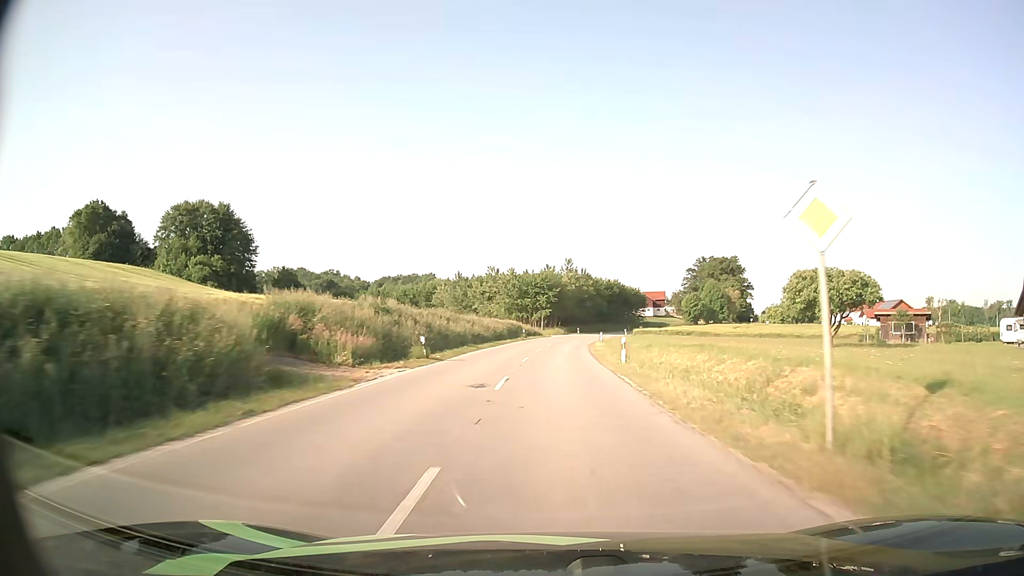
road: secondary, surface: asphalt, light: Day
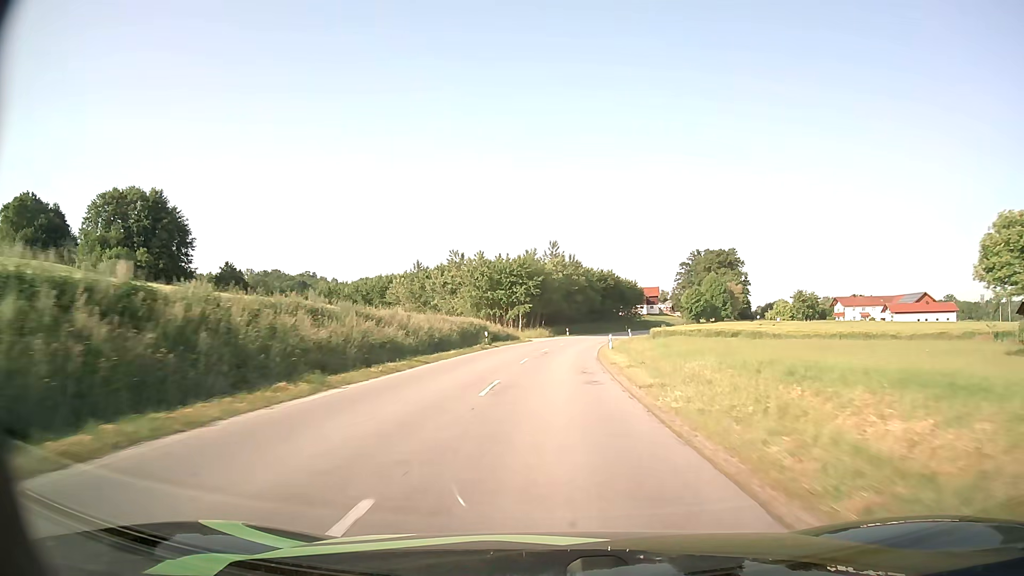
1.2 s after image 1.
(+0.3, +25.2) m; +1°
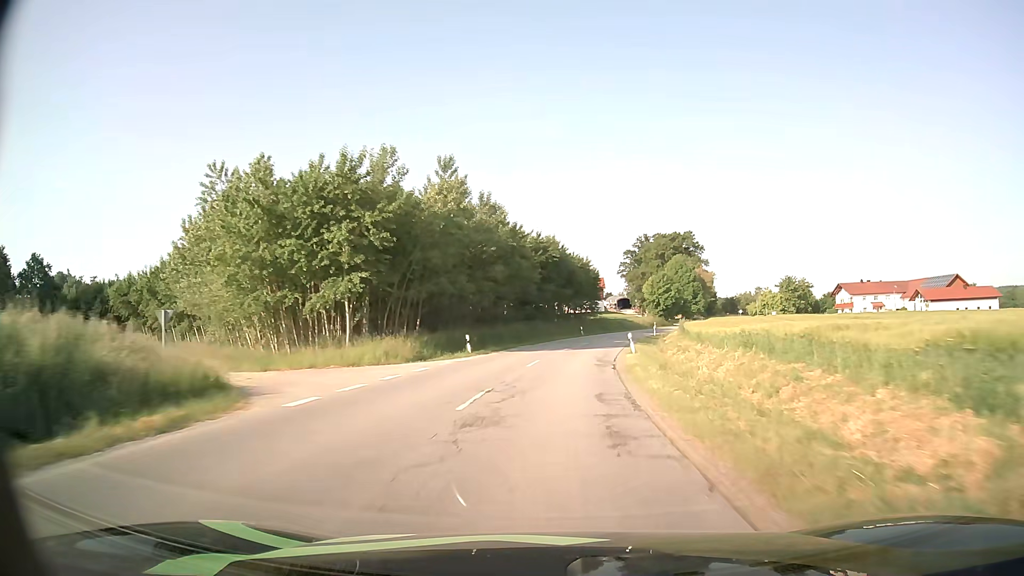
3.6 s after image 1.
(+2.4, +50.1) m; +6°
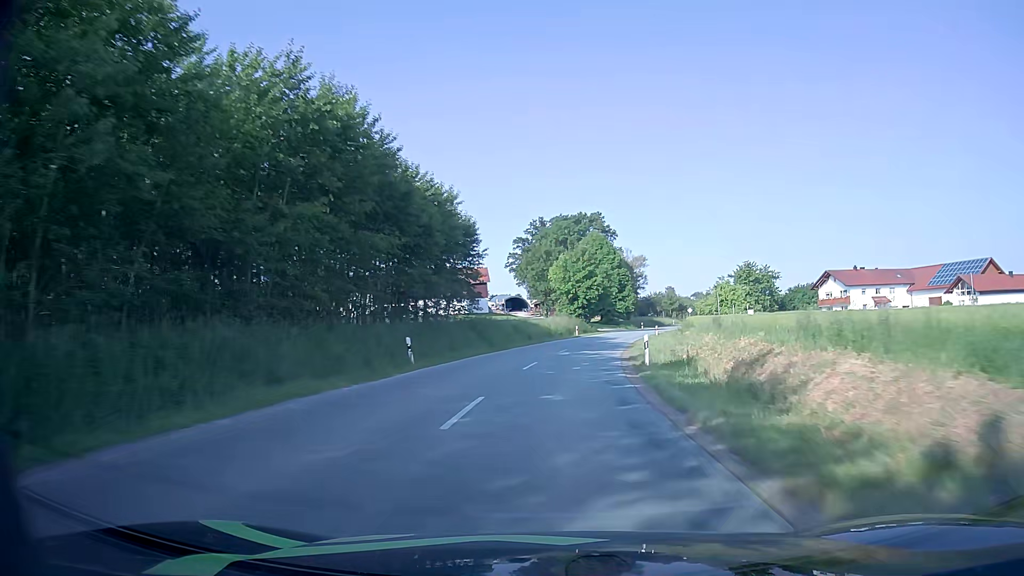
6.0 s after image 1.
(+4.2, +49.8) m; +10°
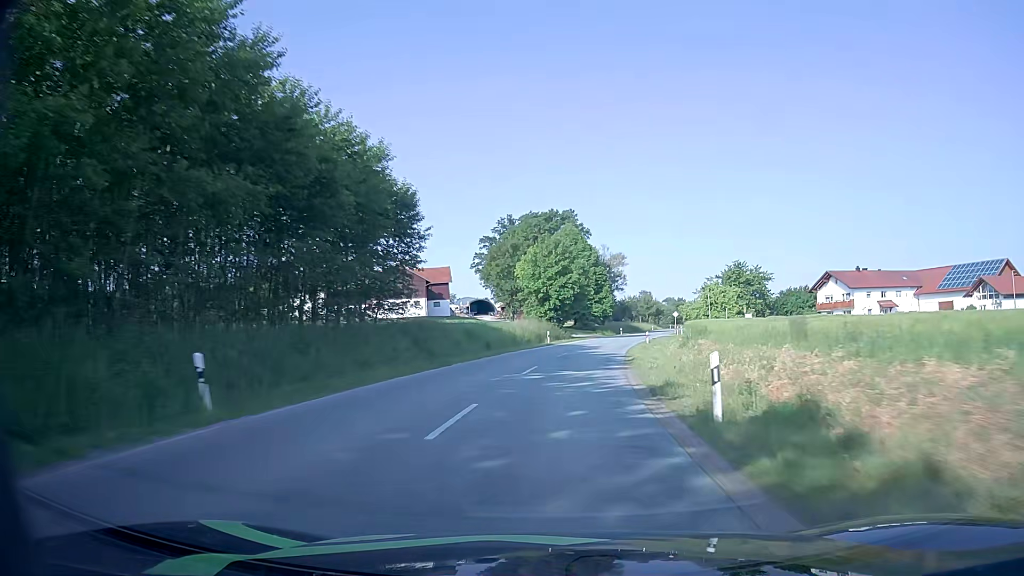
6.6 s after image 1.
(+0.3, +12.4) m; +3°
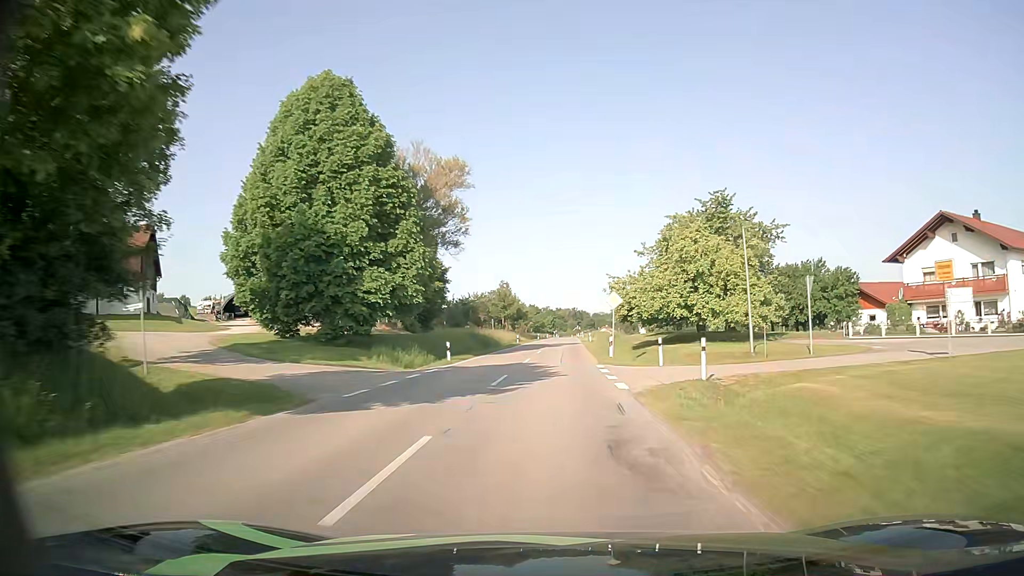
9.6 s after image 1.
(+7.6, +62.8) m; +13°
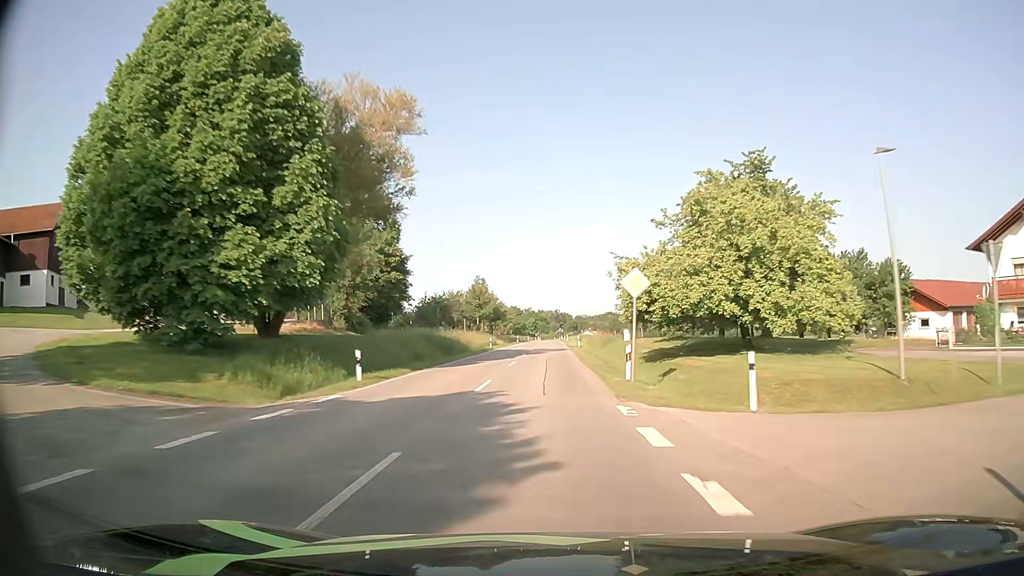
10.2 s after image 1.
(+0.2, +12.9) m; +1°
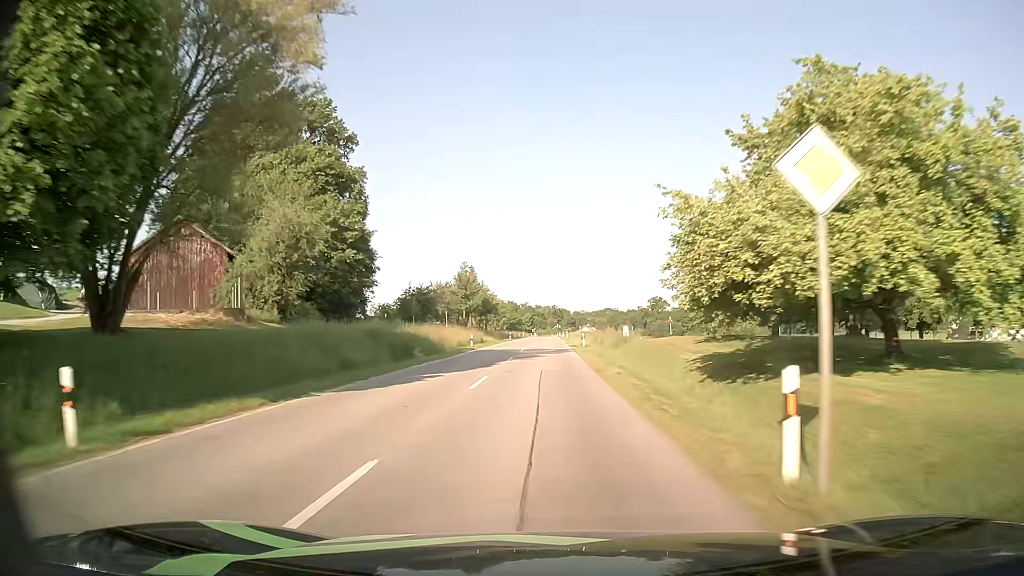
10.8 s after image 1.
(+0.2, +12.9) m; +1°
(0, +10) (0, +20) (0, +30) (0, +40) (0, +50) (0, +60) (0, +70) (0, +80) (0, +90) (0, +100) m
